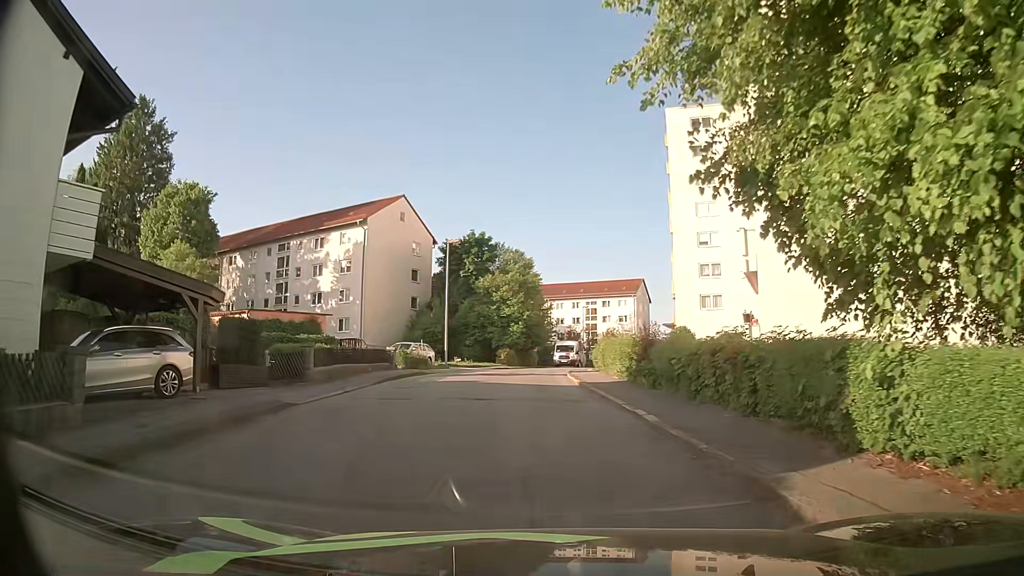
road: residential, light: Day
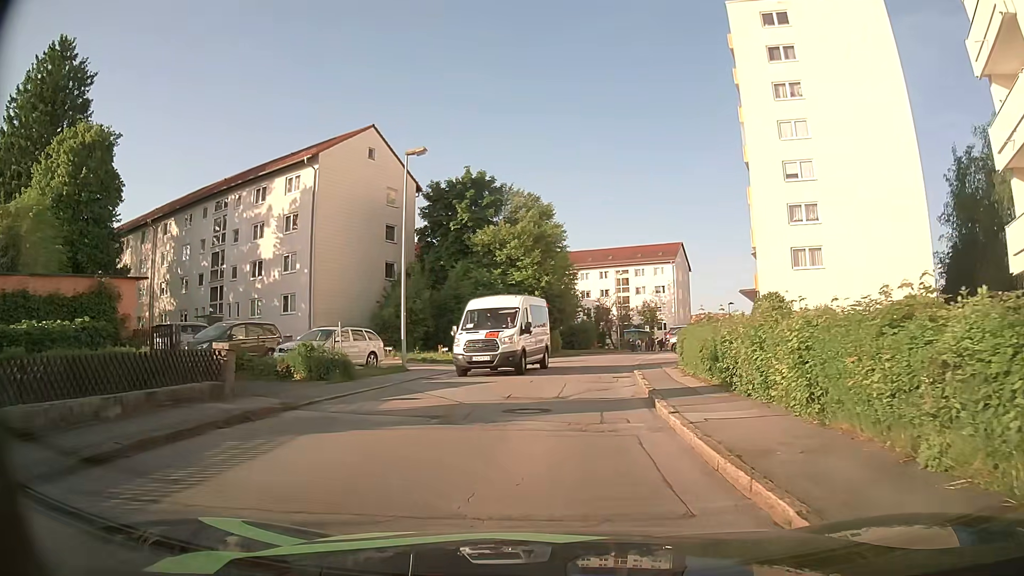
(-0.5, +18.2) m; -2°
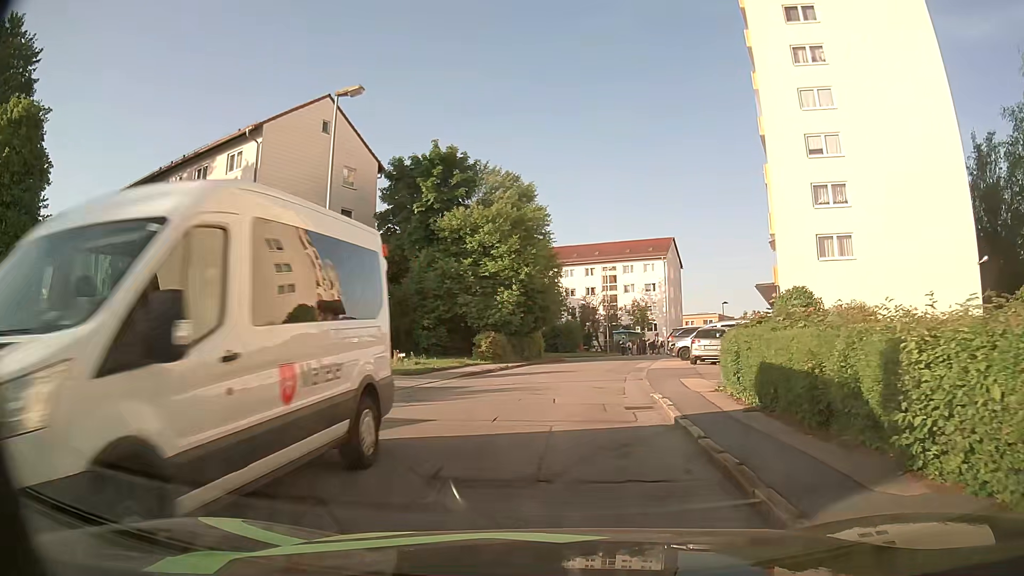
(+0.1, +6.8) m; +3°
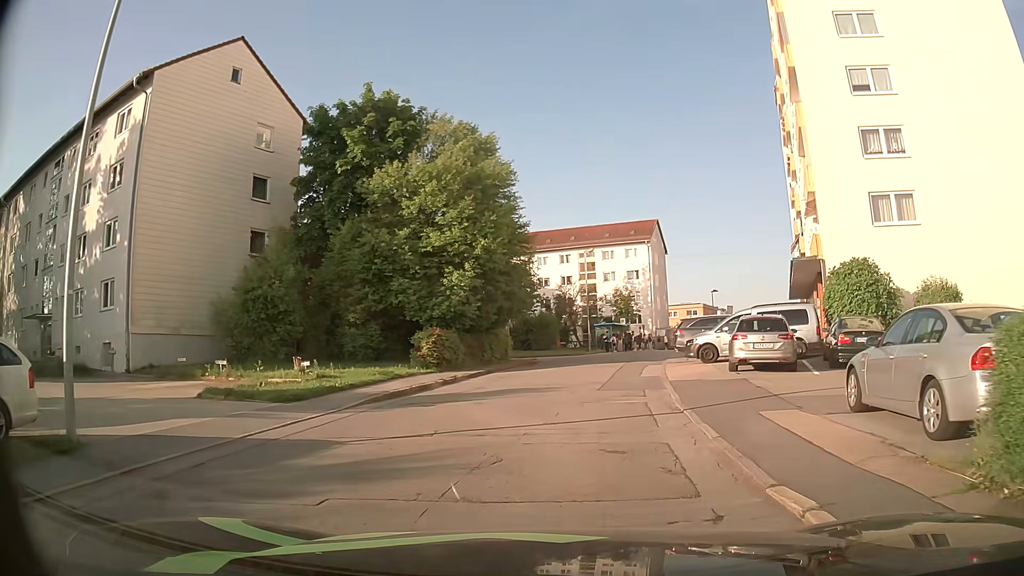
(0.0, +9.3) m; +2°
